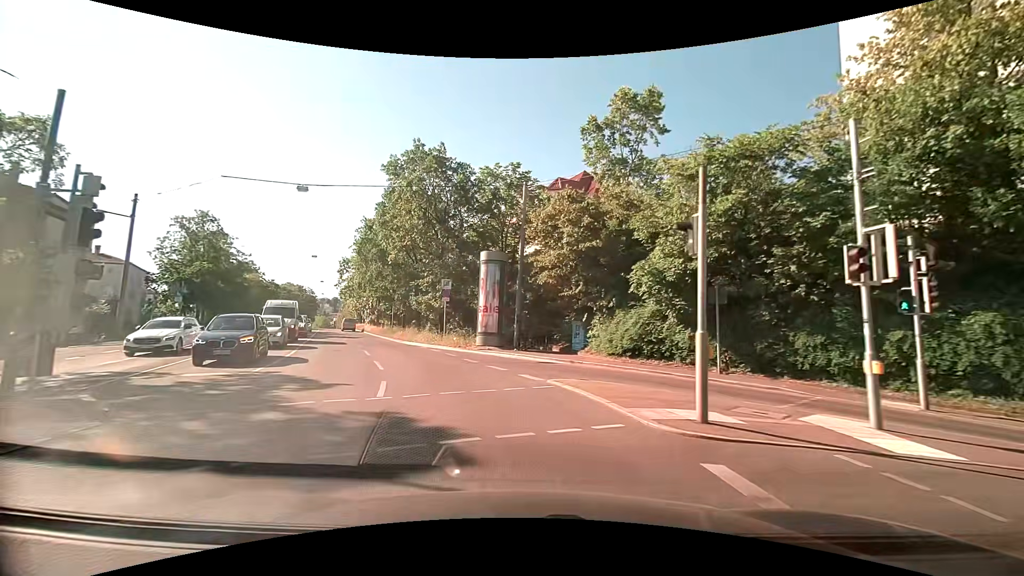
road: secondary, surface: asphalt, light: Day
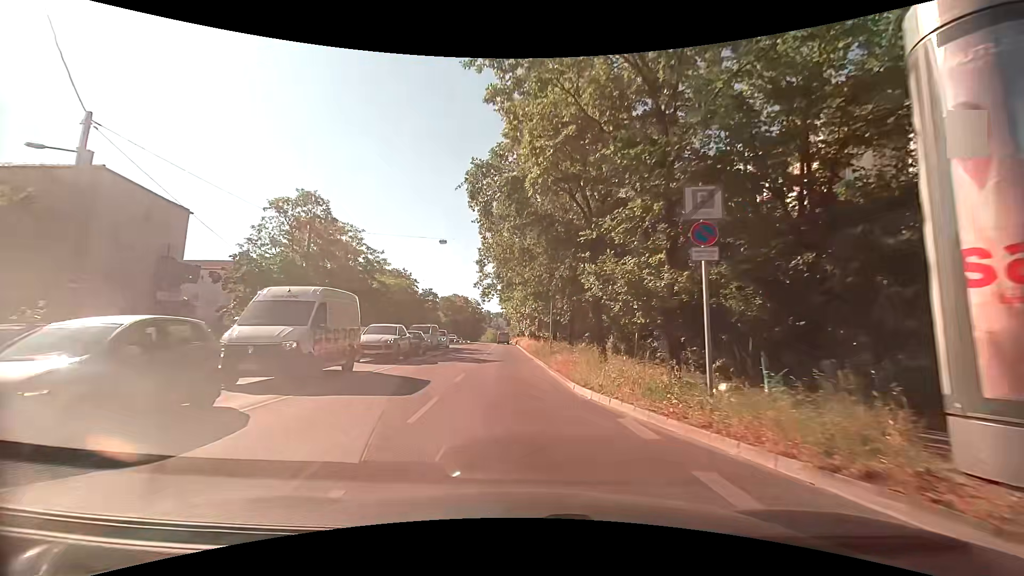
(-4.3, +20.1) m; -20°
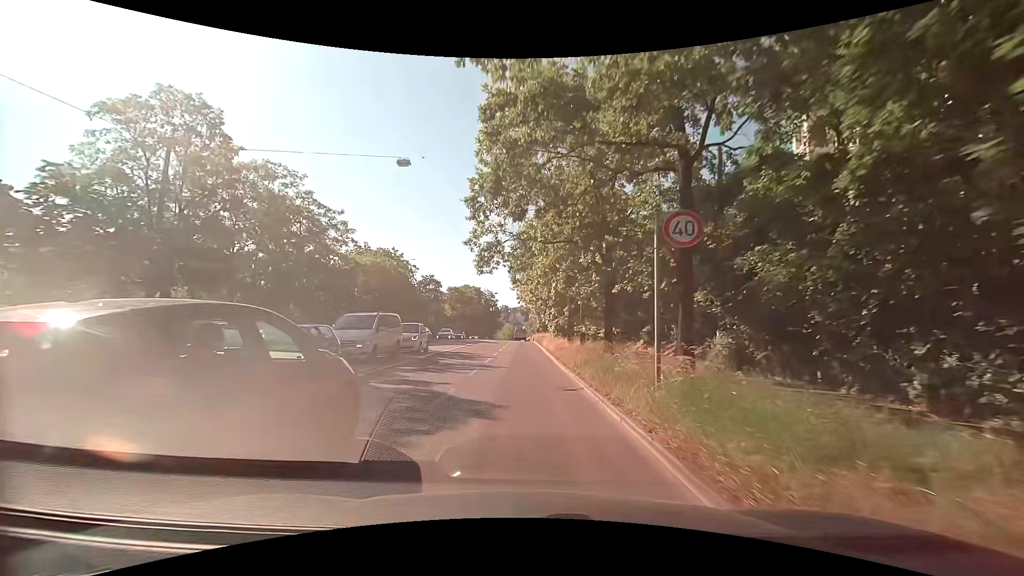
(-0.4, +17.4) m; -2°
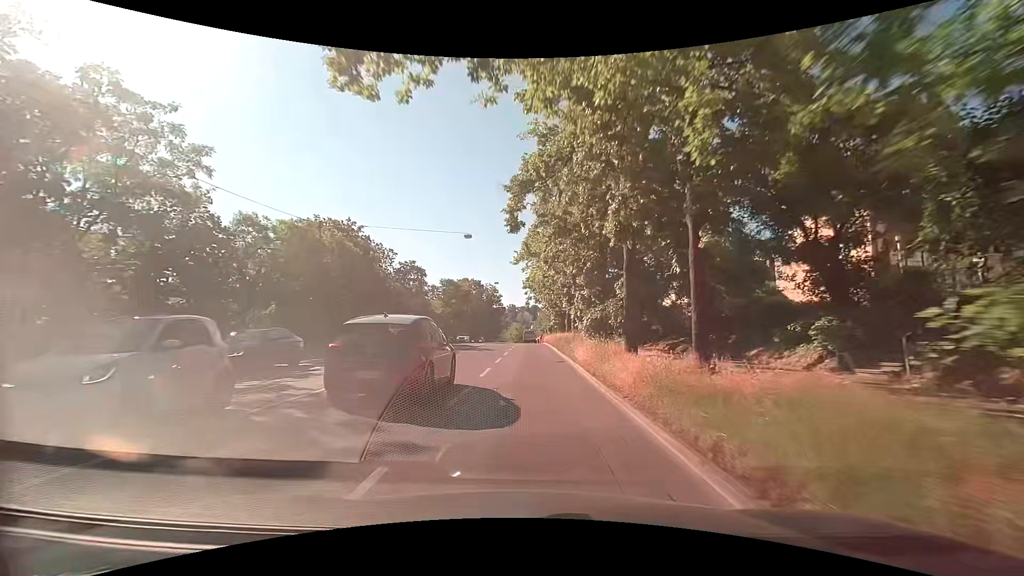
(-0.1, +18.9) m; 0°
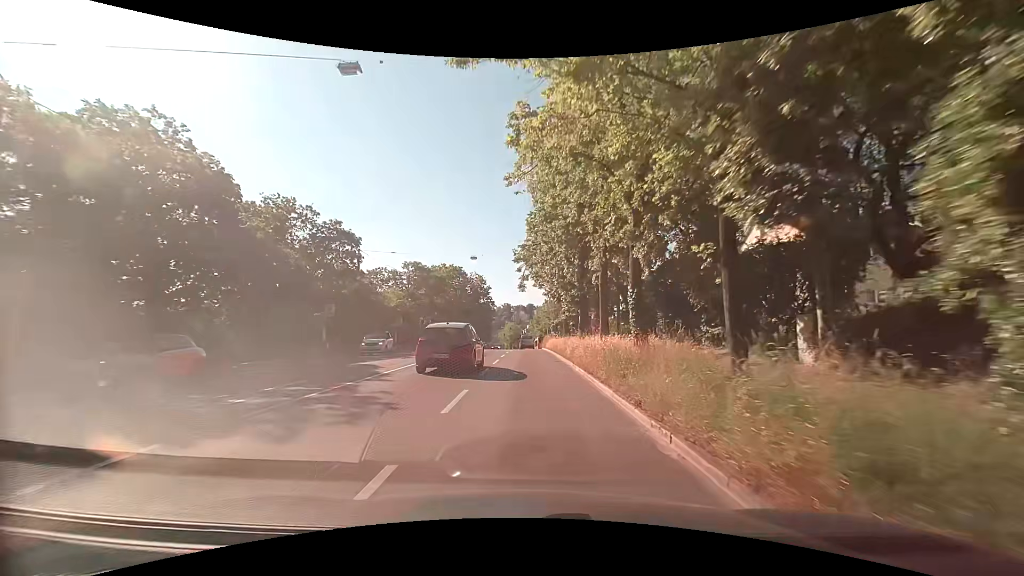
(-0.2, +24.0) m; 0°
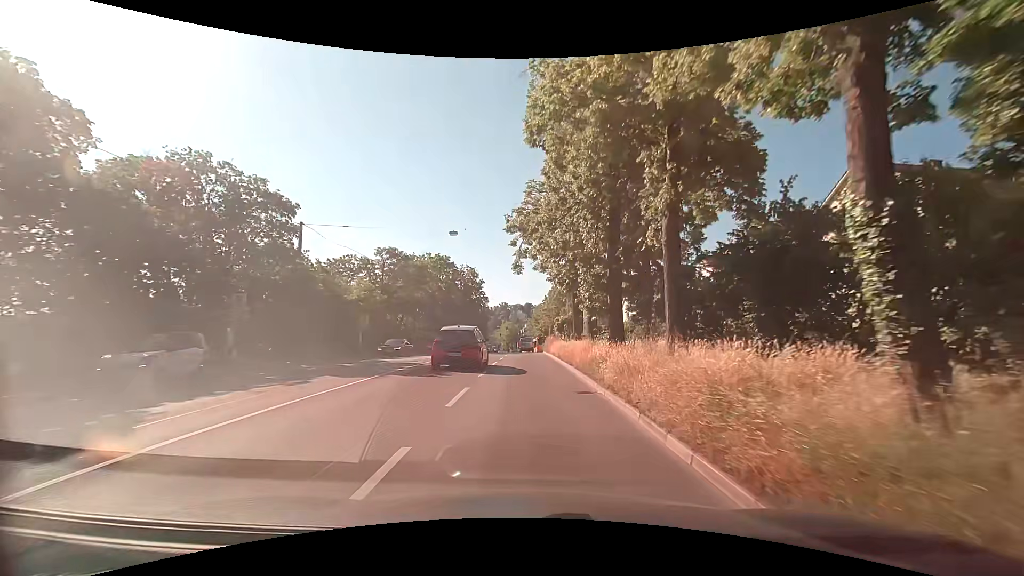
(-0.1, +11.3) m; 0°
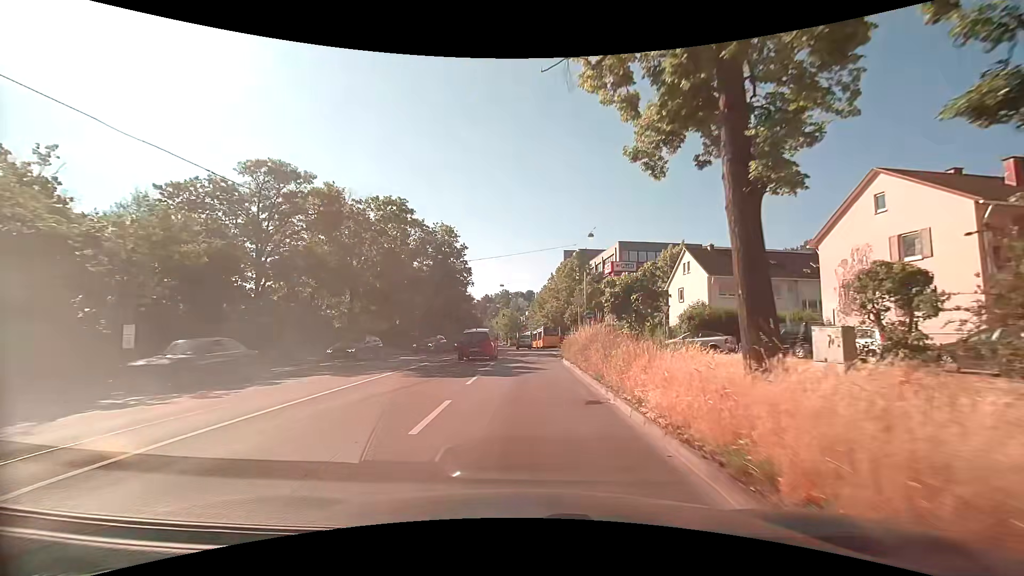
(+0.3, +26.5) m; 0°
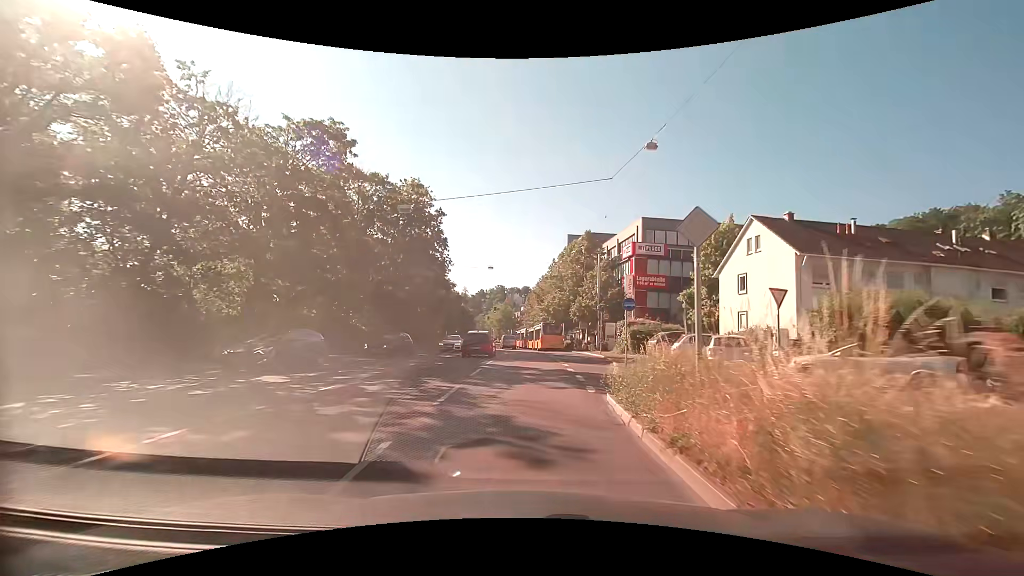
(+0.2, +15.6) m; +1°
(0, +10) (0, +20) (0, +30) (0, +40) (-1, +50) (-1, +60) (-2, +70) (-3, +80) (-4, +90) (-5, +100) m
